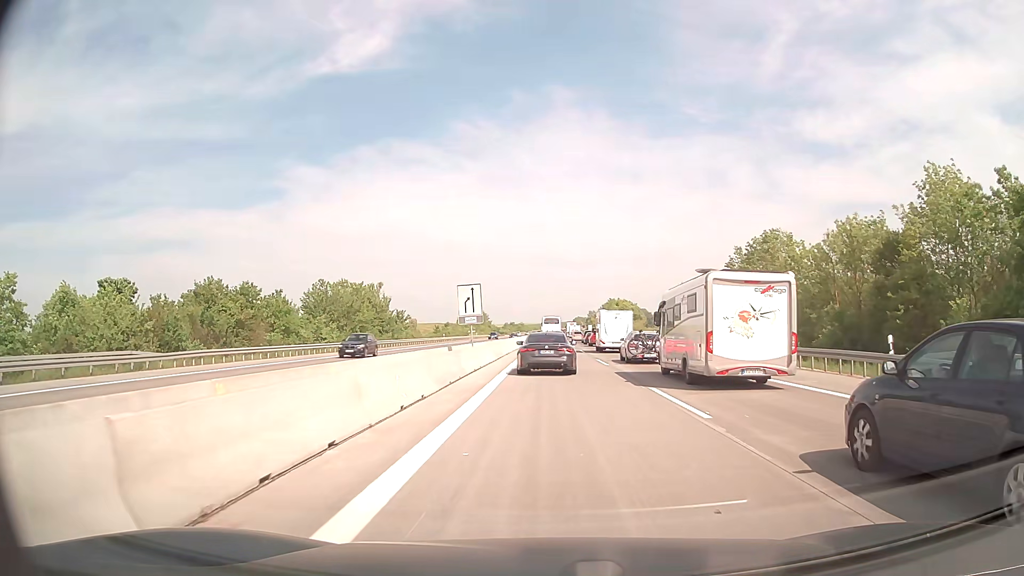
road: motorway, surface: concrete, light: Day
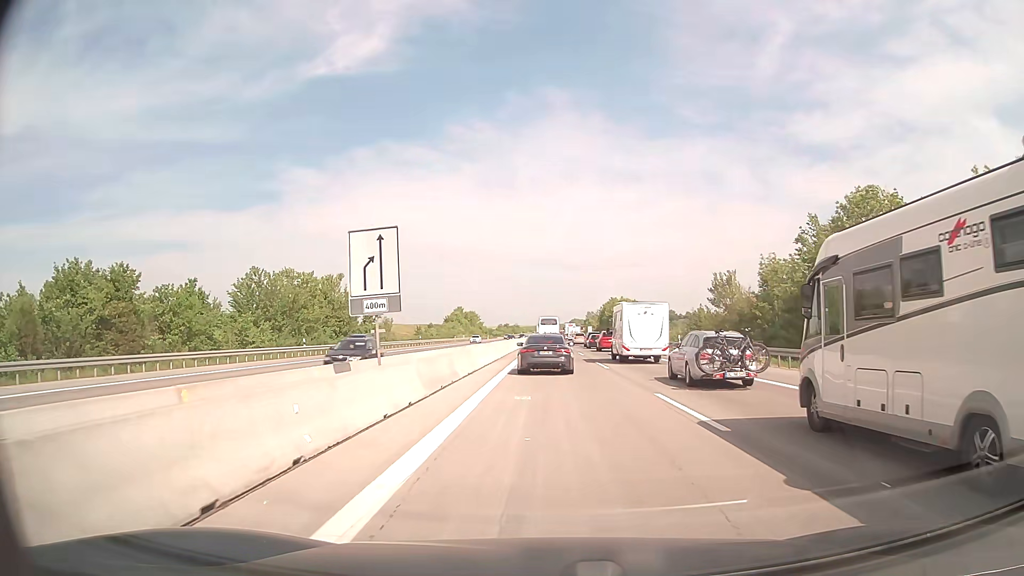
(0.0, +19.2) m; 0°
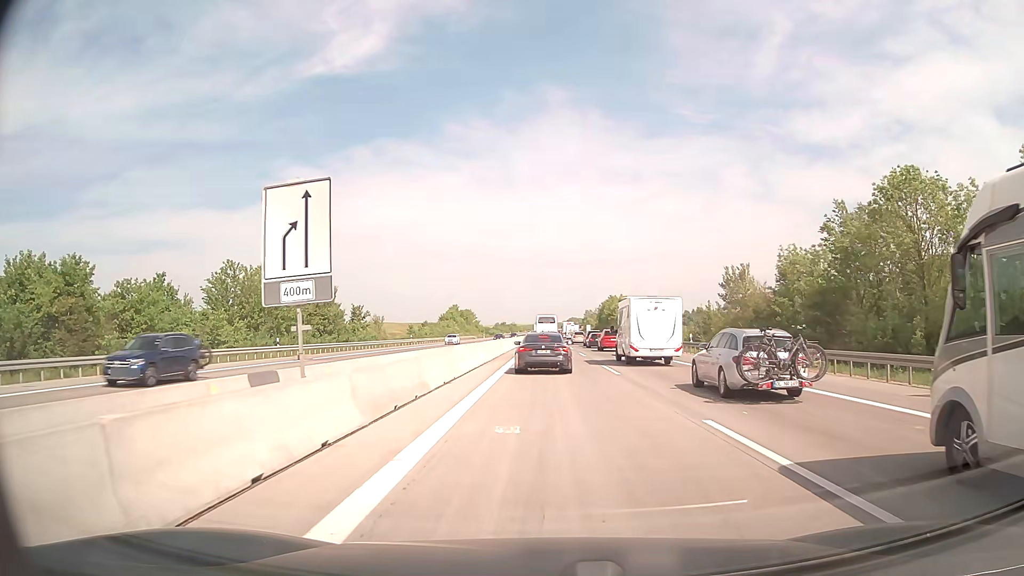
(0.0, +5.0) m; 0°
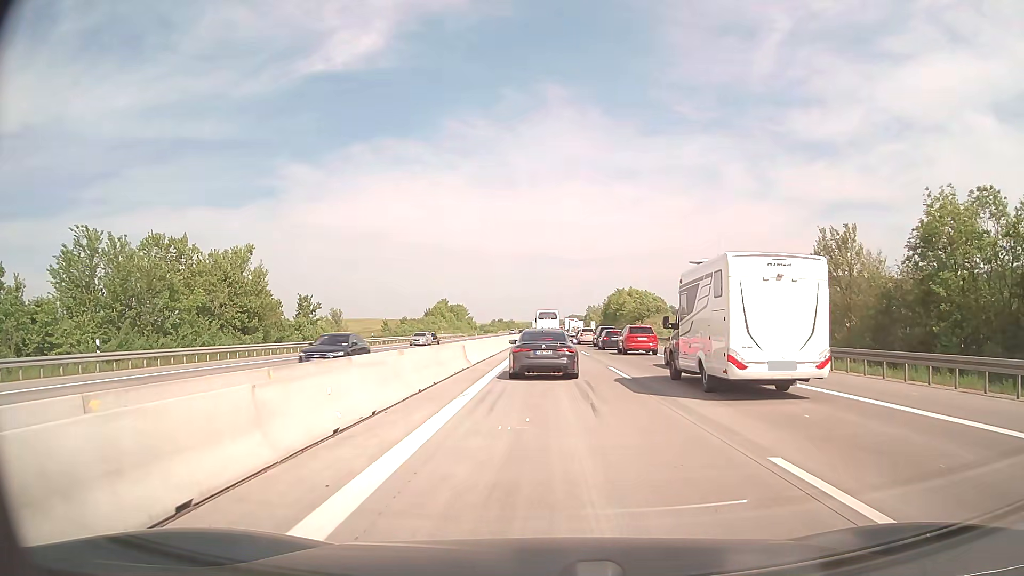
(0.0, +20.9) m; 0°
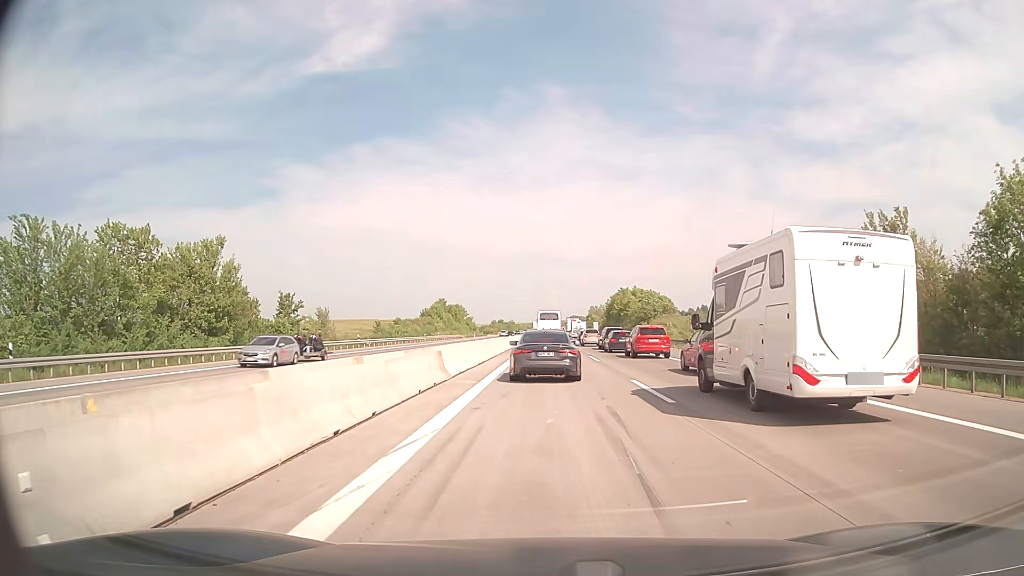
(0.0, +5.9) m; 0°
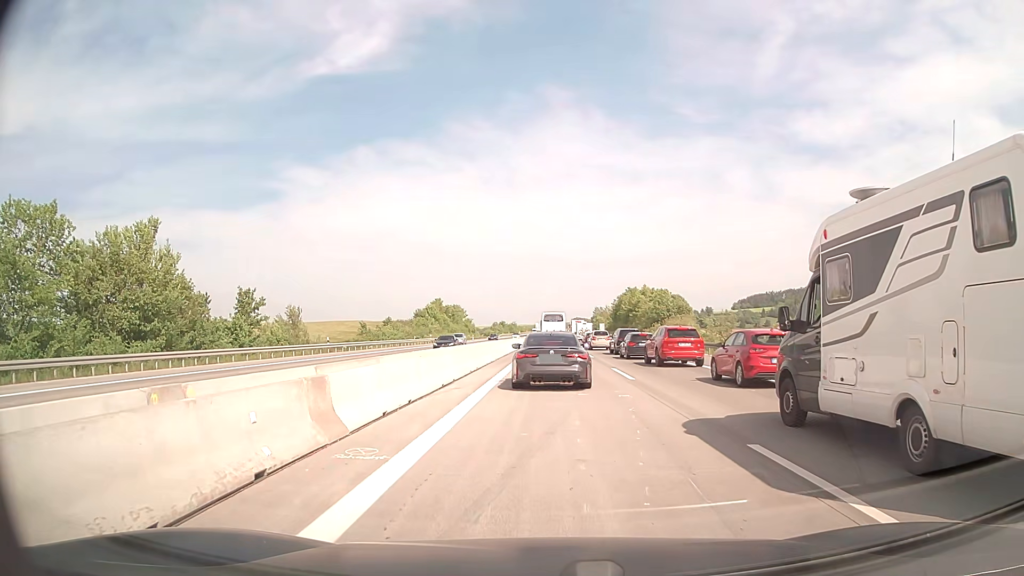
(-0.1, +10.7) m; 0°
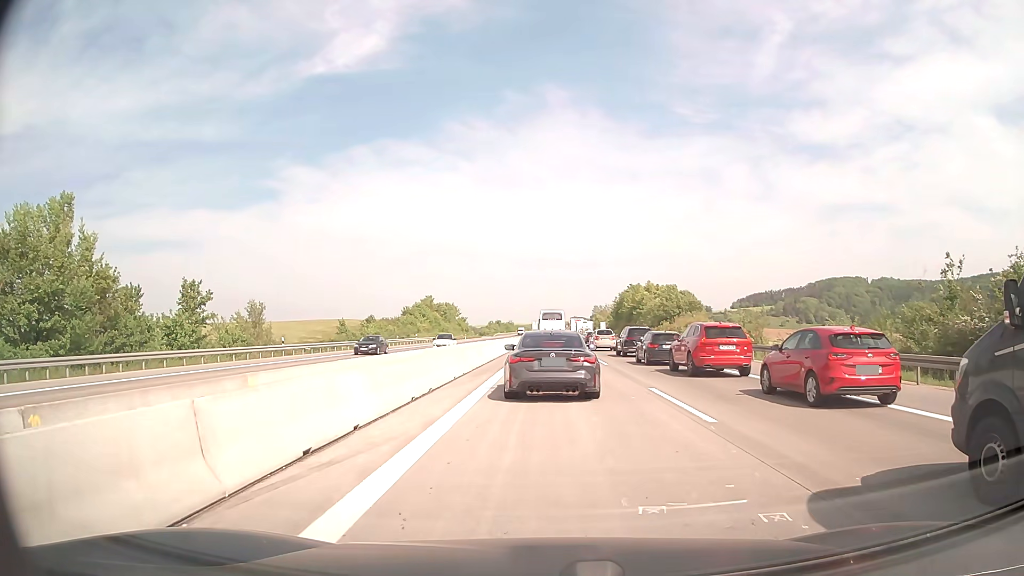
(0.0, +9.6) m; 0°
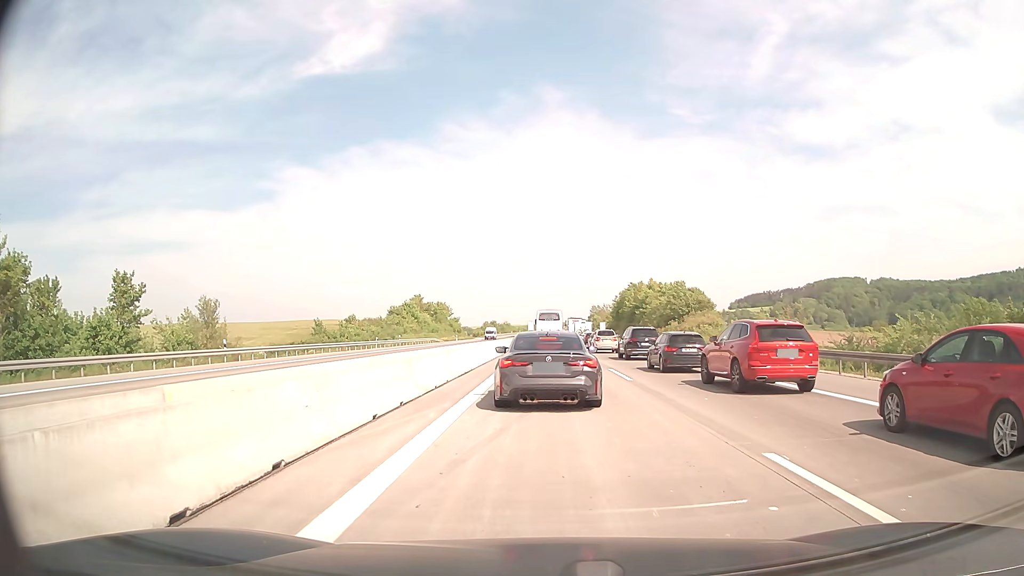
(-0.1, +8.7) m; -1°
(0, +10) (0, +20) (0, +30) (+1, +40) (+1, +50) (+1, +60) (+1, +70) (+1, +80) (+1, +90) (+1, +100) m
